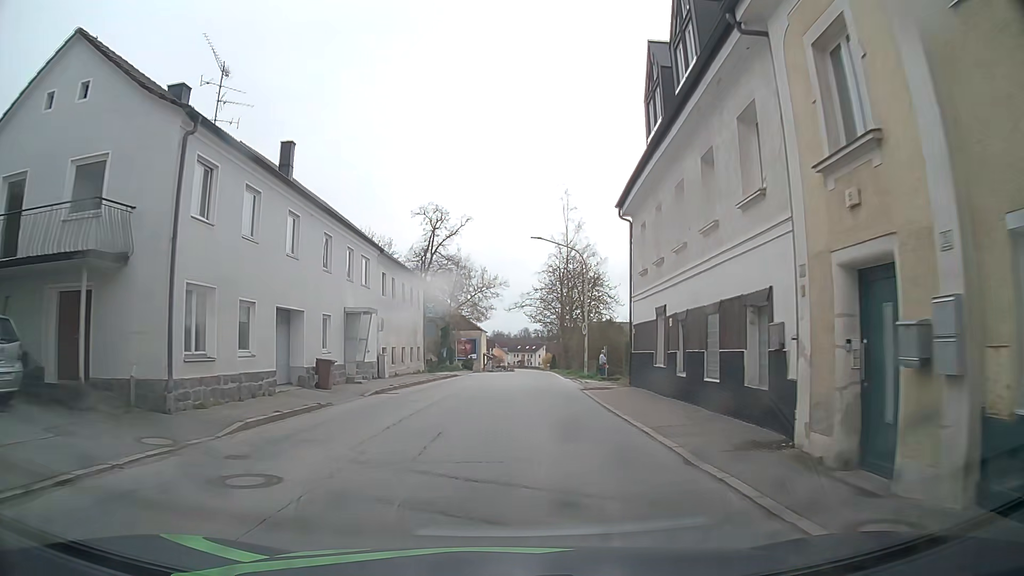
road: secondary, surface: asphalt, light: Day
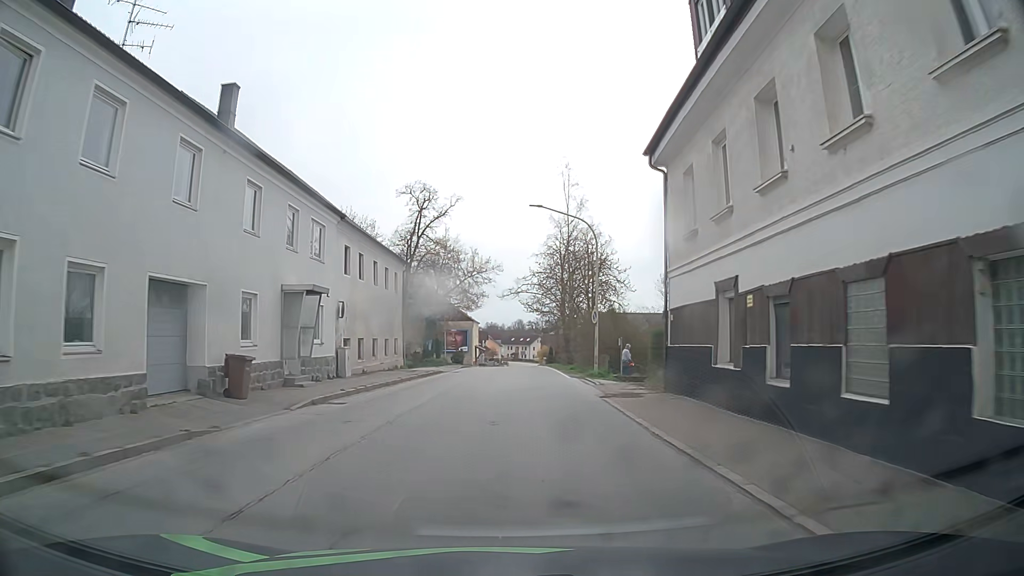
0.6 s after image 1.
(0.0, +6.5) m; 0°
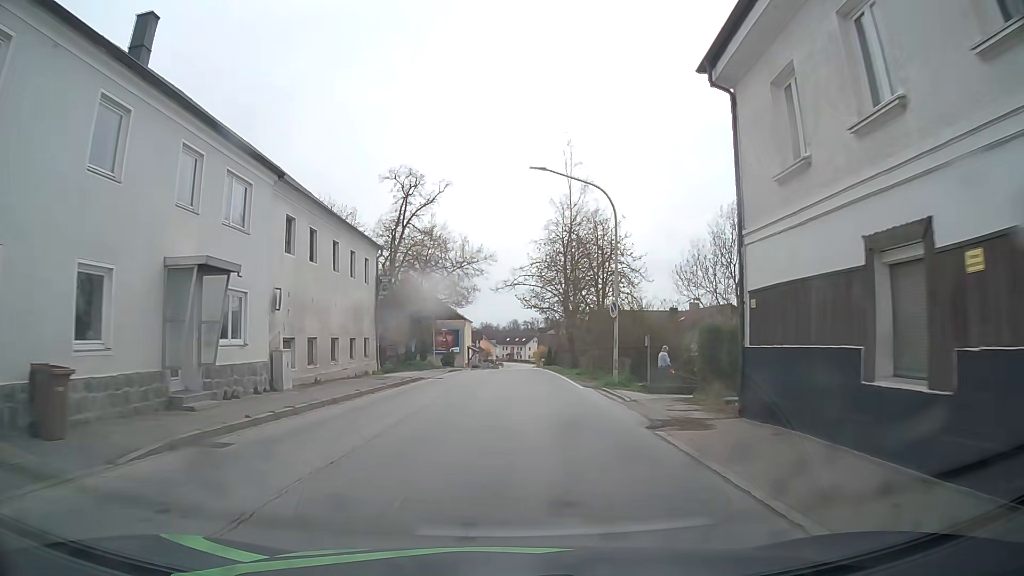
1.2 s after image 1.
(0.0, +6.5) m; 0°
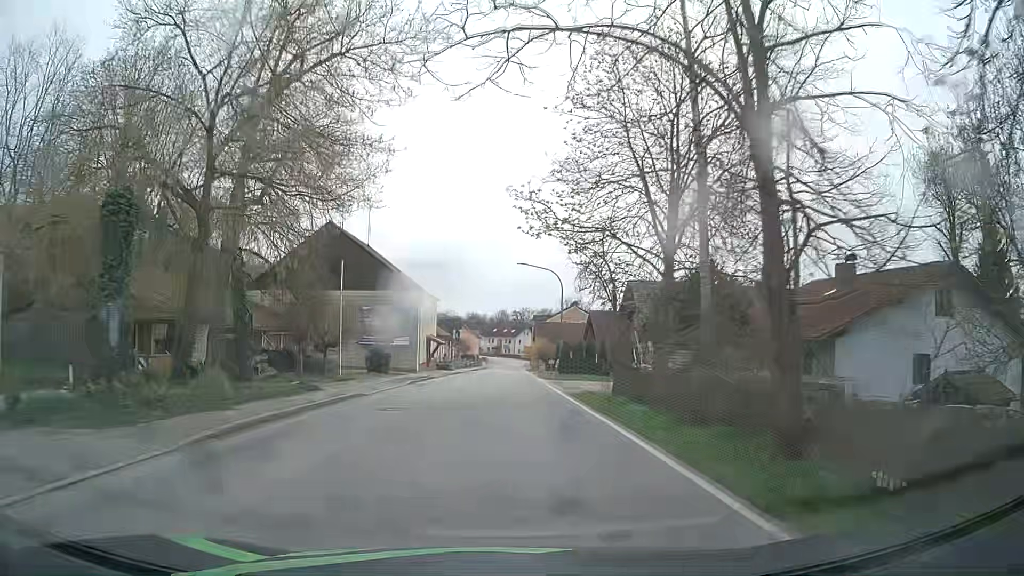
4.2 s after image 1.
(+0.6, +33.6) m; +1°
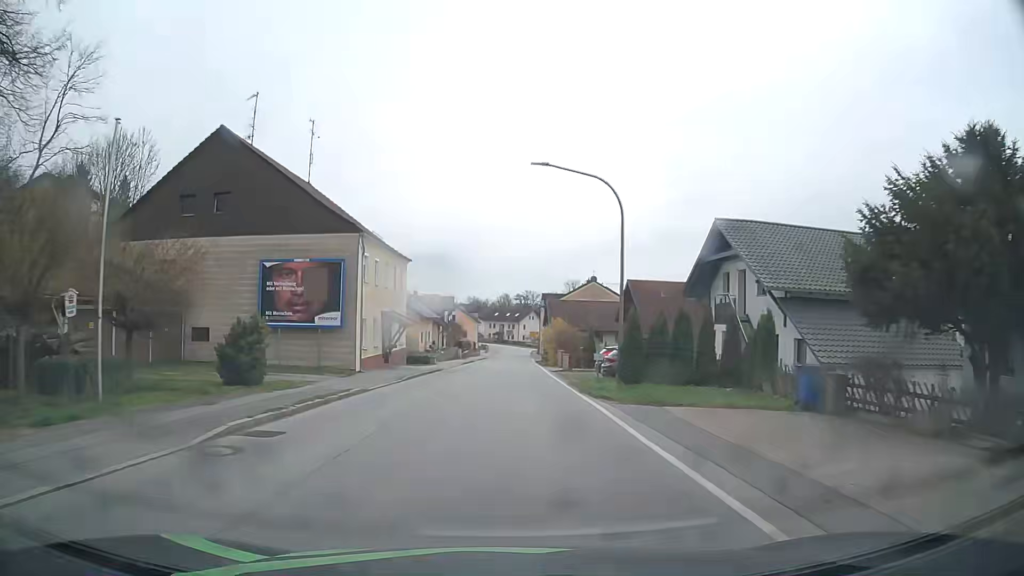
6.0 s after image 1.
(0.0, +21.2) m; 0°
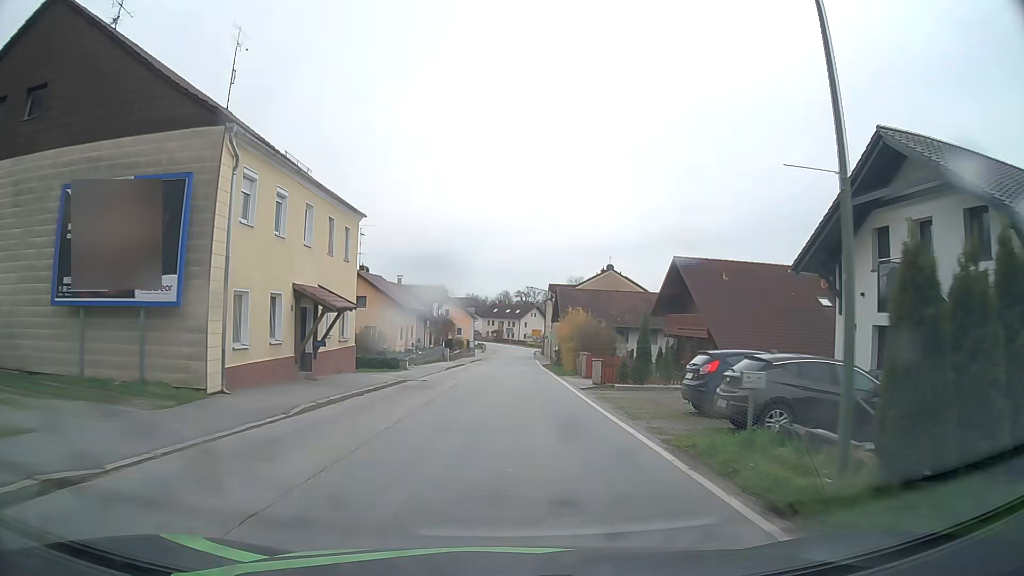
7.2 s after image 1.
(0.0, +14.7) m; 0°
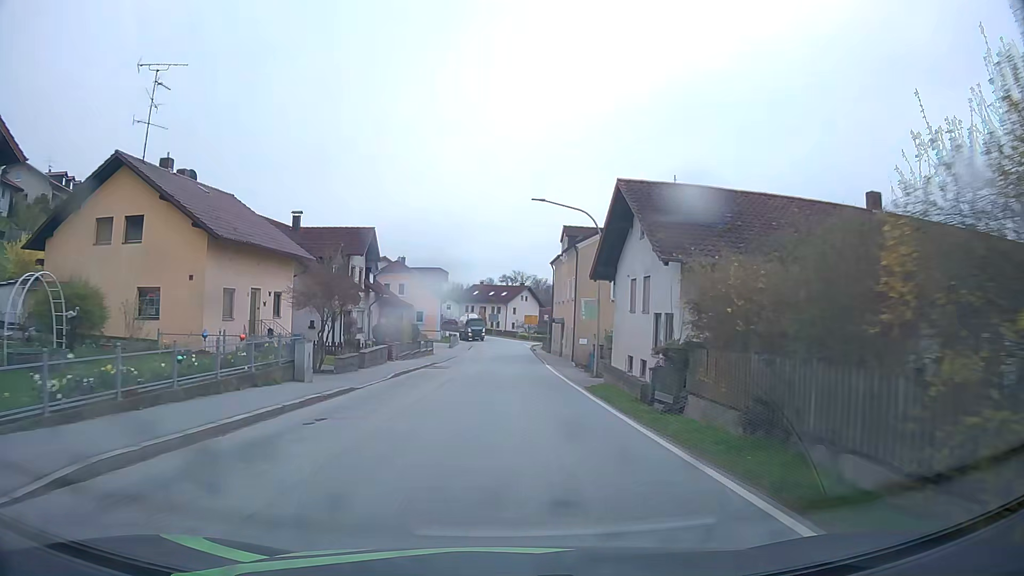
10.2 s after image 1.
(+0.2, +36.9) m; +1°
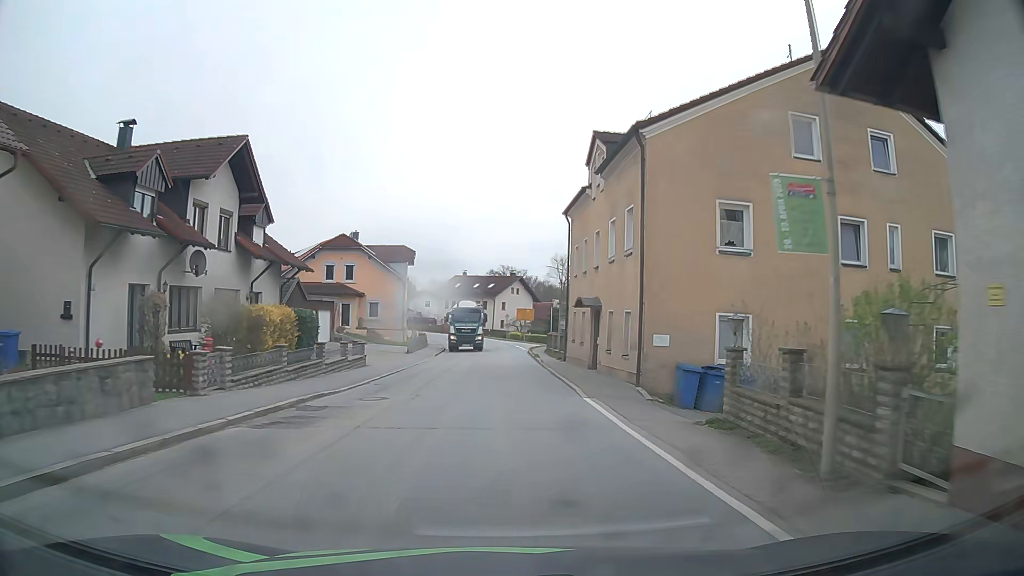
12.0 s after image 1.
(+0.1, +21.5) m; +1°
(0, +10) (0, +20) (0, +30) (0, +40) (0, +50) (-1, +60) (-2, +70) (-4, +80) (-7, +89) (-11, +98) m
